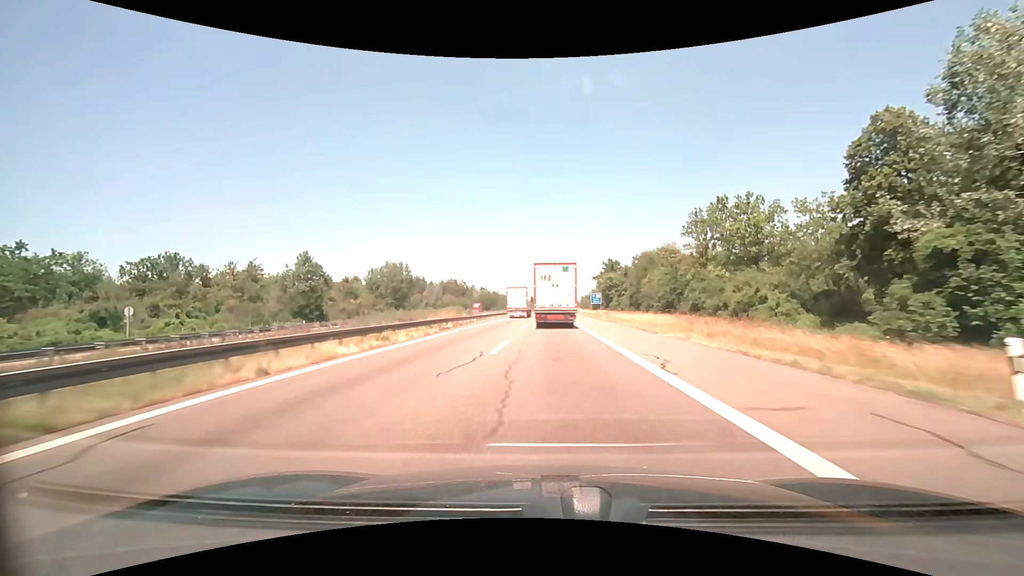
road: motorway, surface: asphalt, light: Day
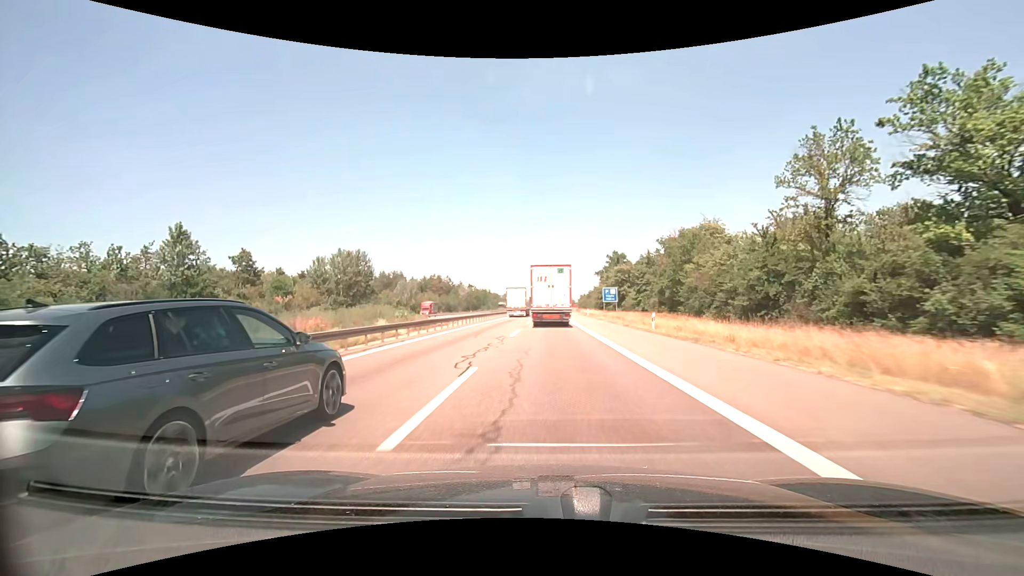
(+0.1, +27.4) m; +1°
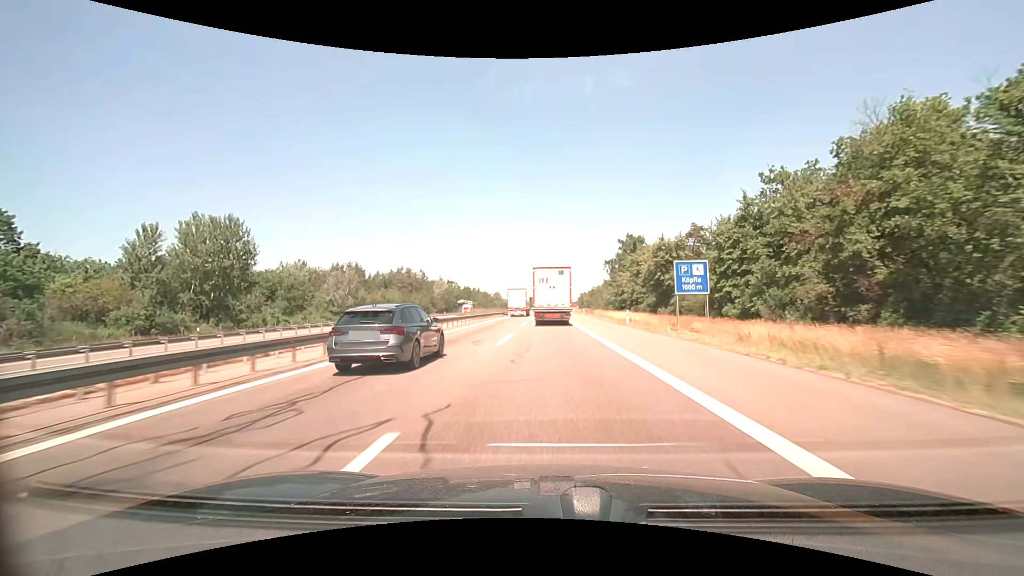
(+0.3, +41.5) m; 0°
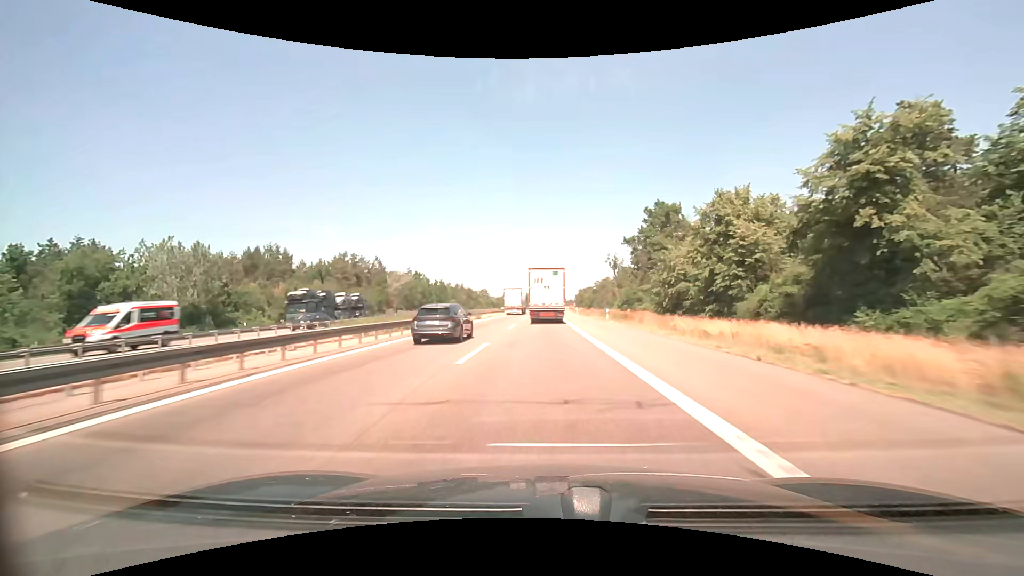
(+0.4, +41.9) m; +1°
